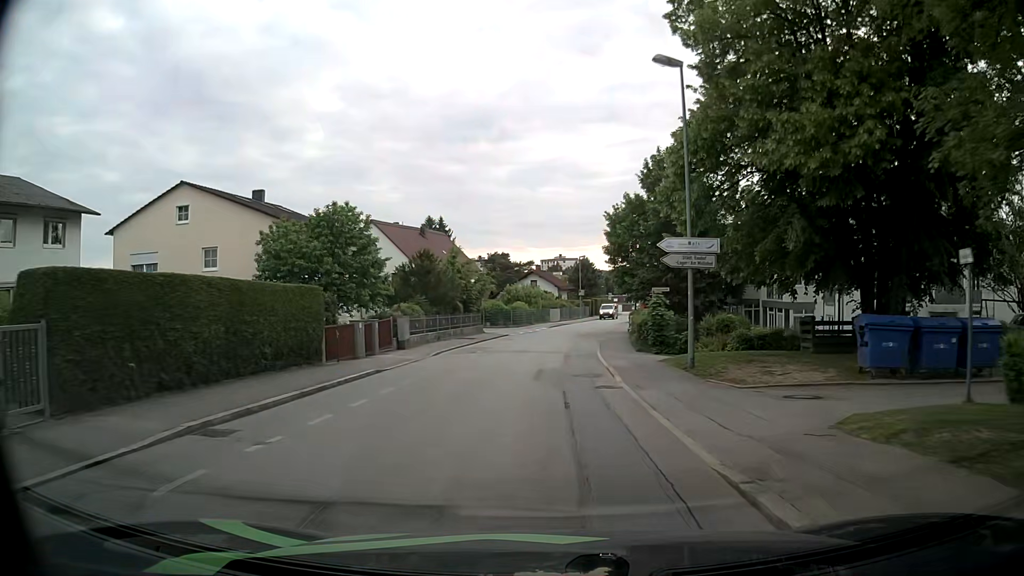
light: Day
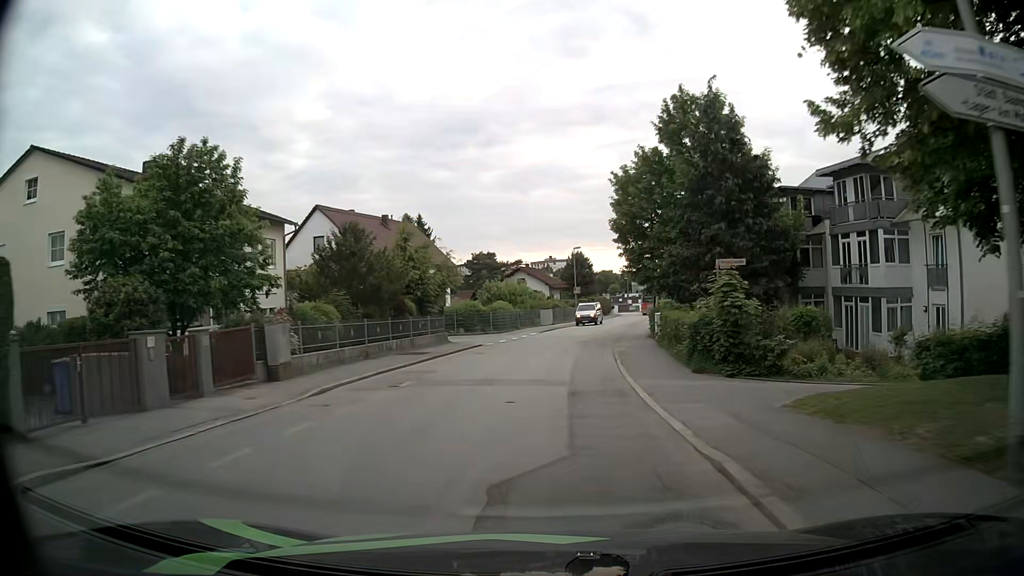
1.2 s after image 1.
(+0.1, +12.7) m; +1°
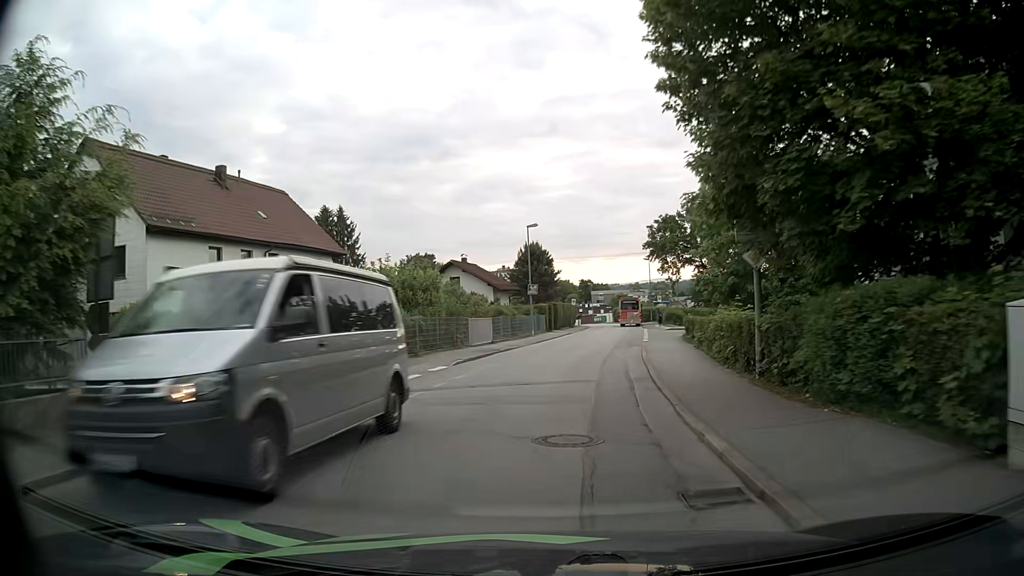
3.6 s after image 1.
(+0.7, +24.9) m; +4°
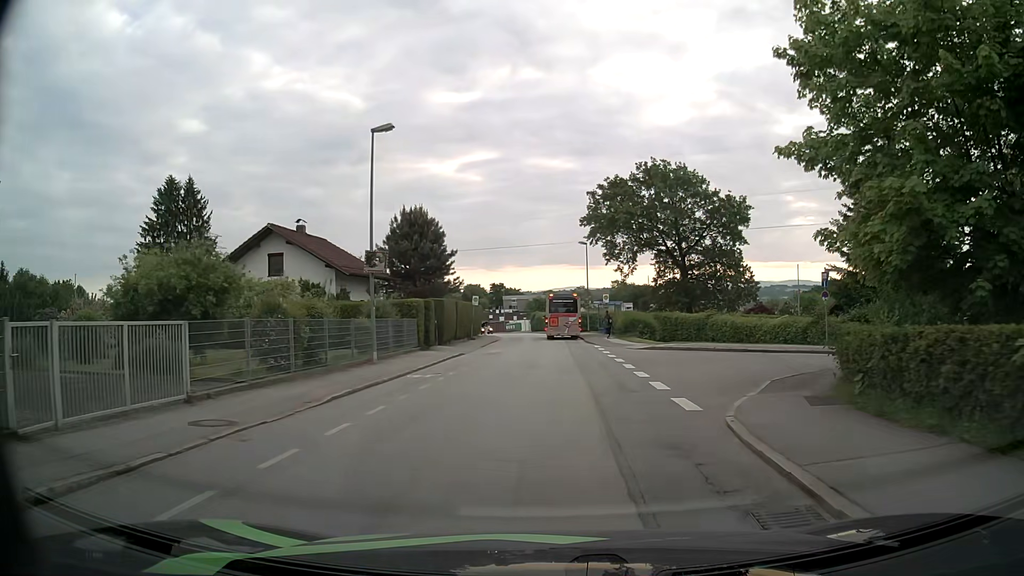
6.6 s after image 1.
(+1.3, +25.7) m; +8°
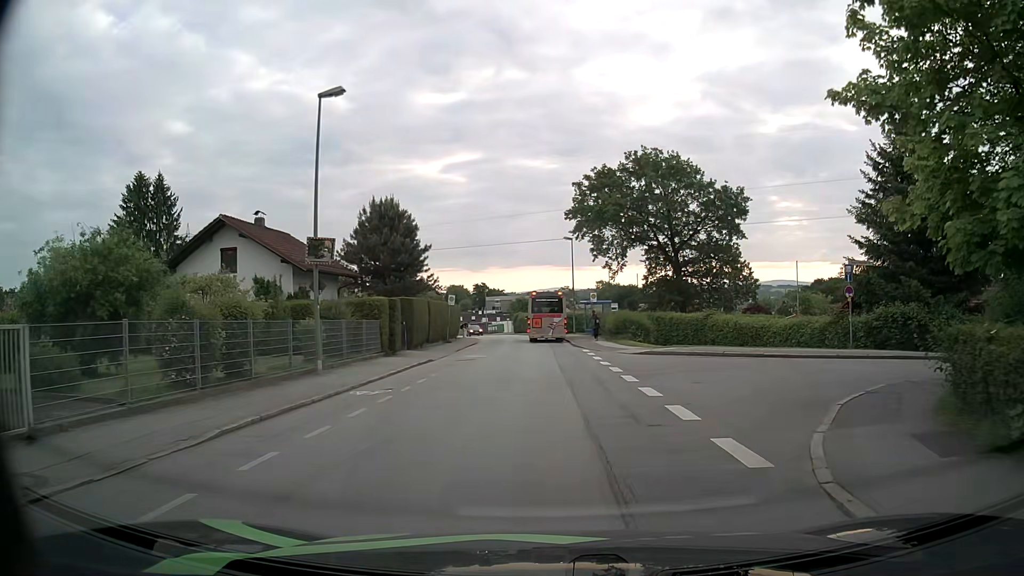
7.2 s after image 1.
(0.0, +3.9) m; +1°
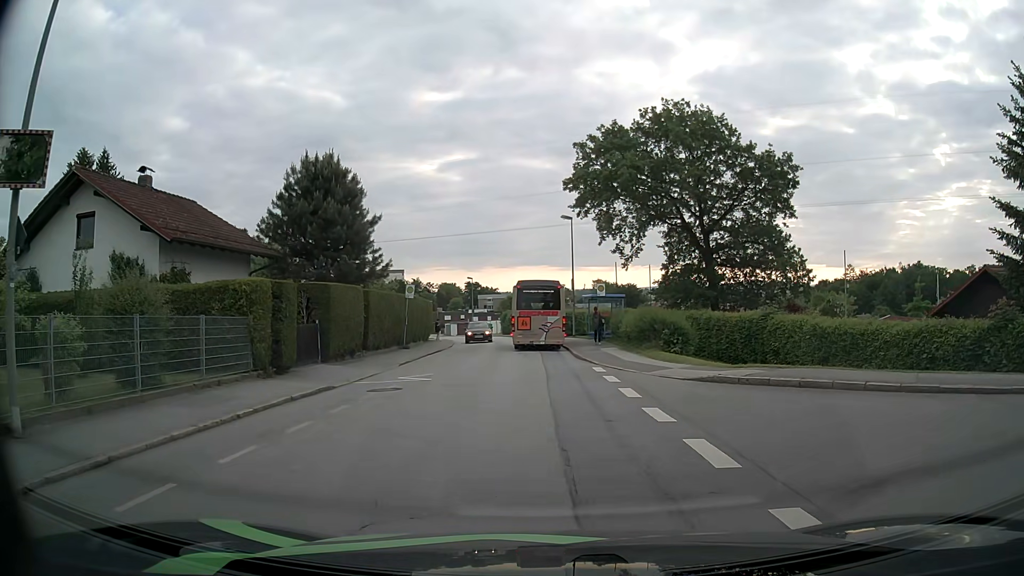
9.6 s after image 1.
(+0.2, +11.4) m; -1°
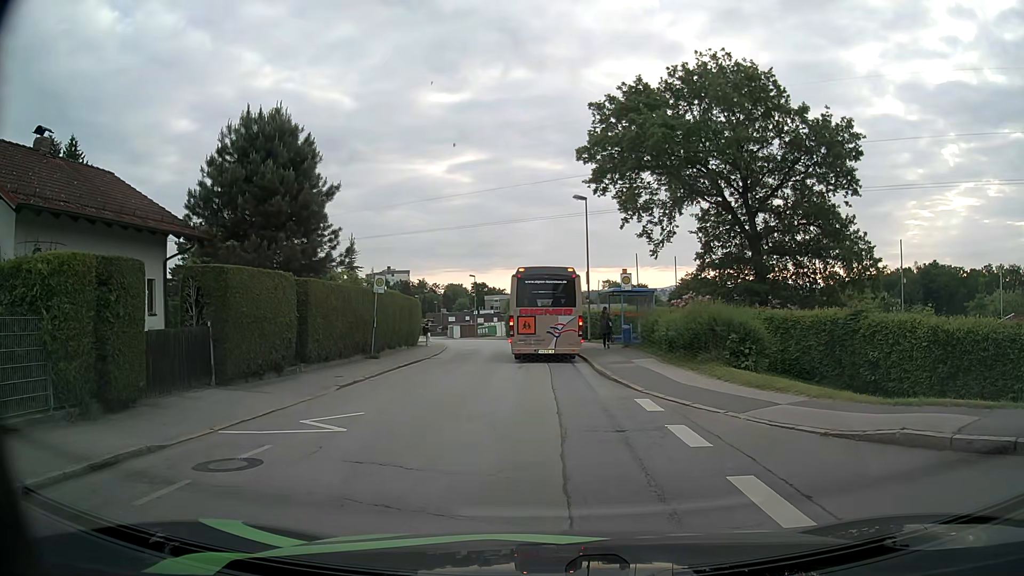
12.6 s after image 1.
(+0.2, +7.4) m; +1°
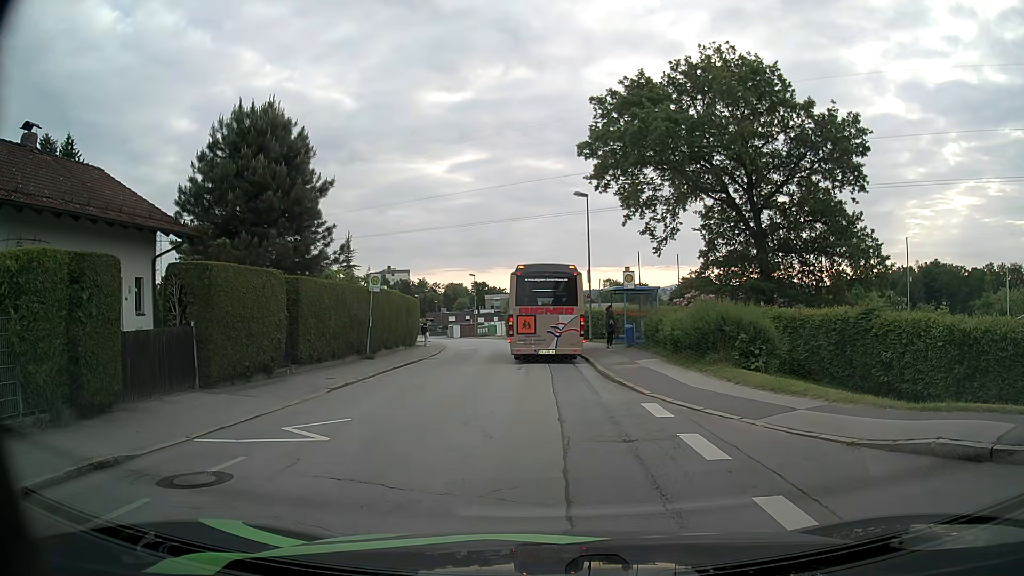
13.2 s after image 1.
(0.0, +0.7) m; 0°
(0, +10) (-3, +20) (-4, +30) (-3, +40) (-3, +50) (-5, +60) (-7, +69) (-10, +79) (-13, +88) (-16, +98) m
